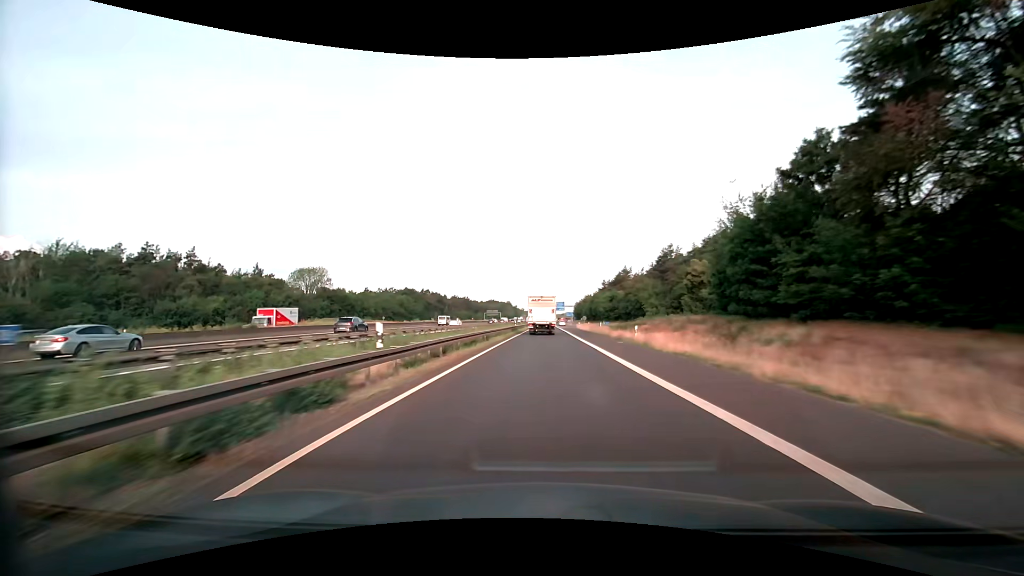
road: motorway_link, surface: asphalt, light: Day
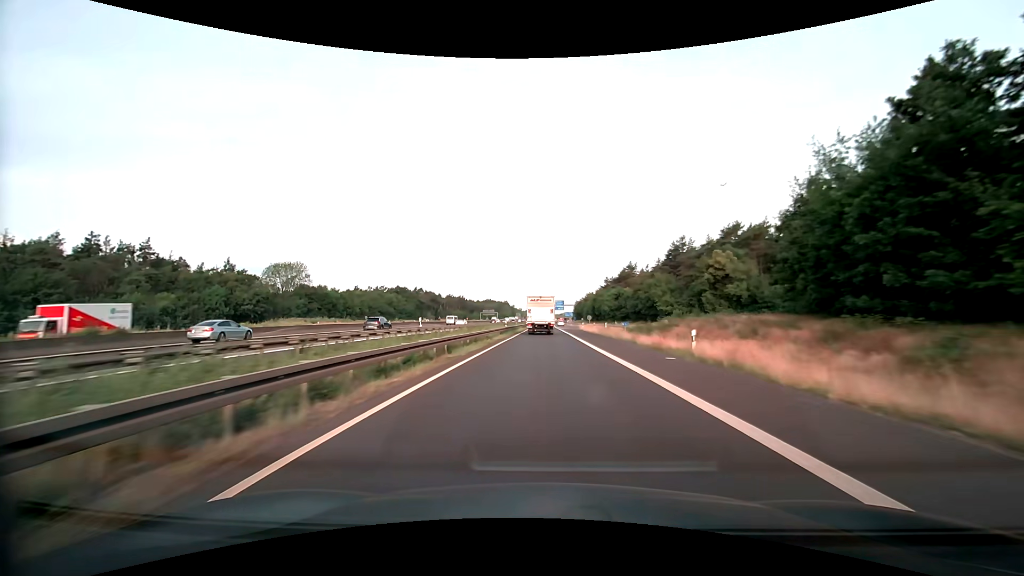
(0.0, +12.9) m; 0°
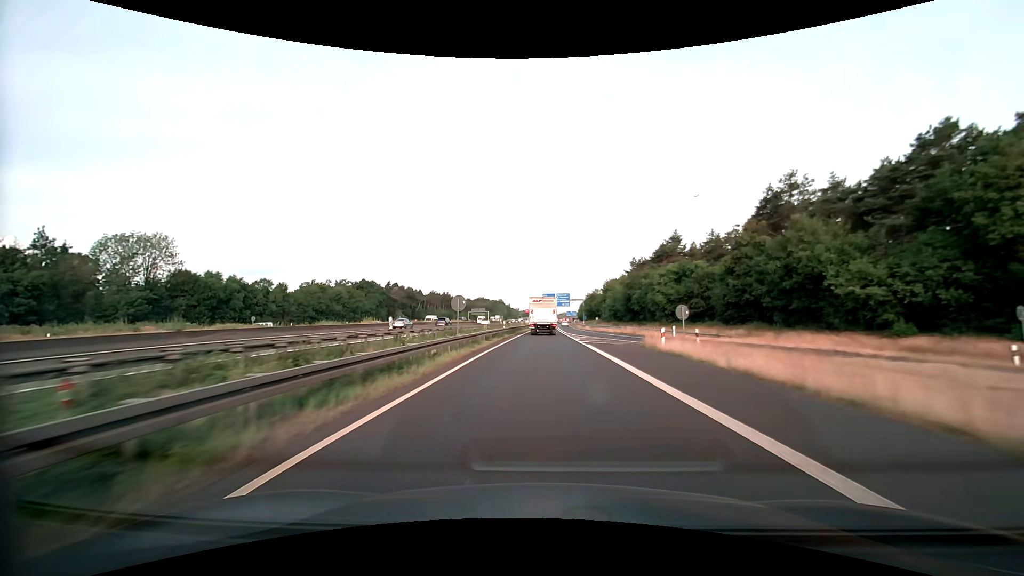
(+0.2, +51.7) m; 0°
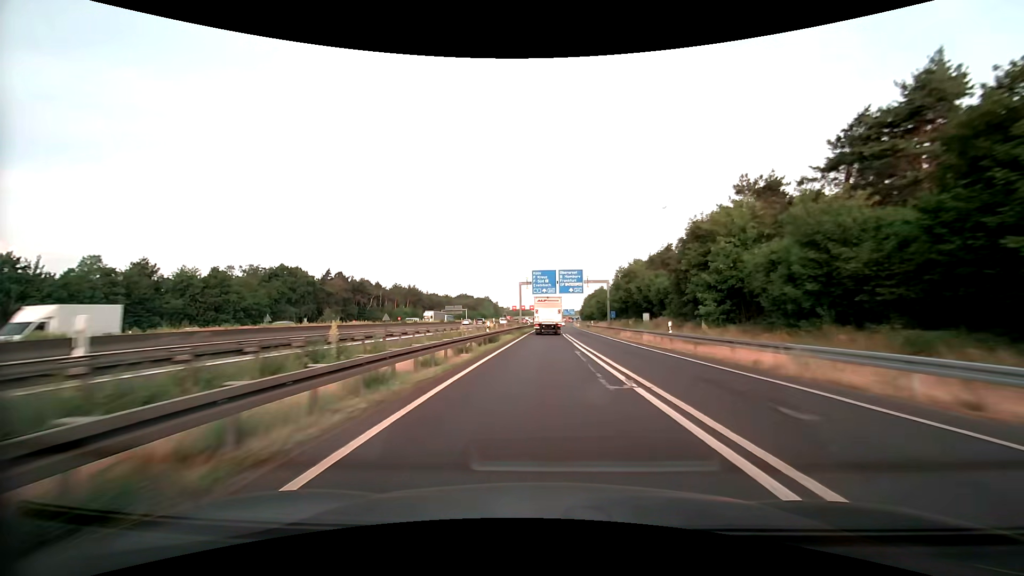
(+0.2, +65.0) m; +1°
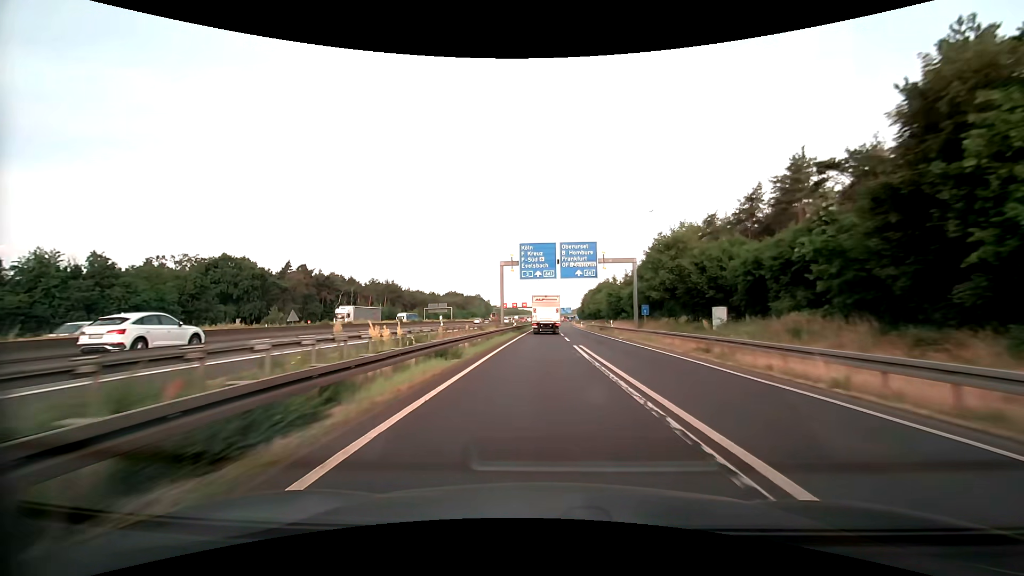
(+0.2, +26.1) m; +1°
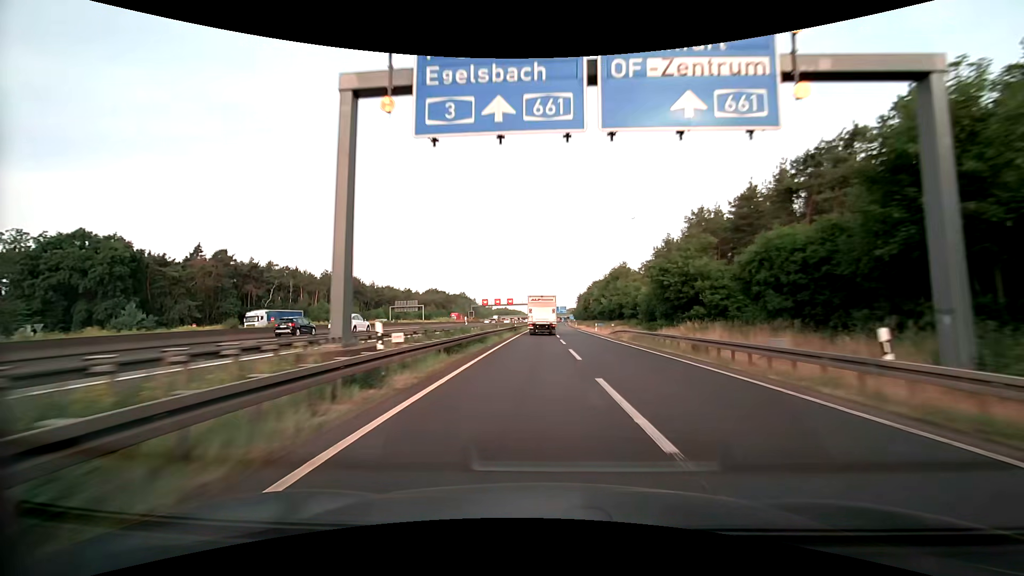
(+0.3, +39.4) m; +1°
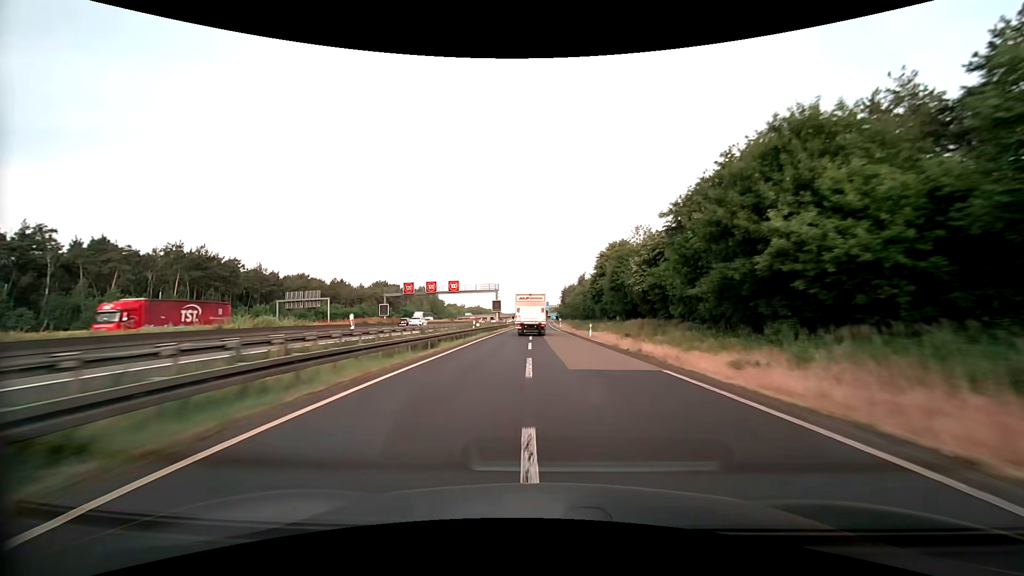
(+1.4, +65.9) m; +2°
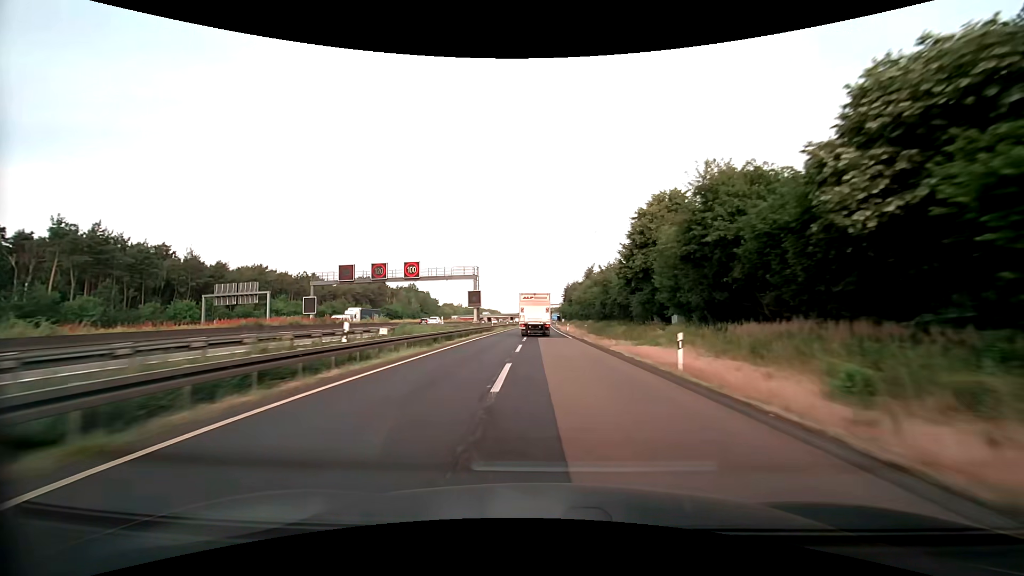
(0.0, +26.5) m; 0°
(0, +10) (0, +20) (0, +30) (0, +40) (0, +50) (0, +60) (0, +70) (0, +80) (0, +90) (0, +100) m
